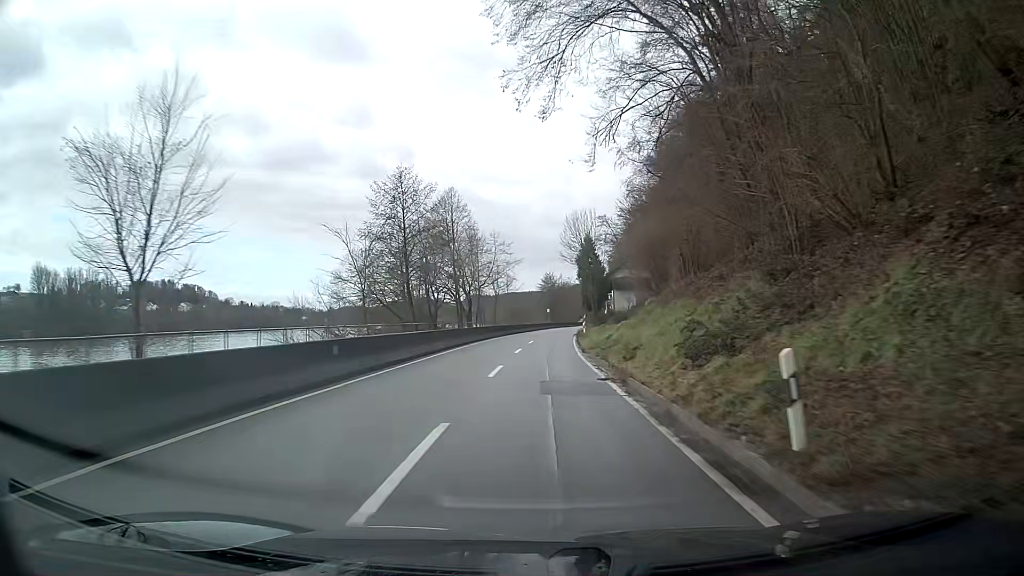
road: secondary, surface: asphalt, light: Day
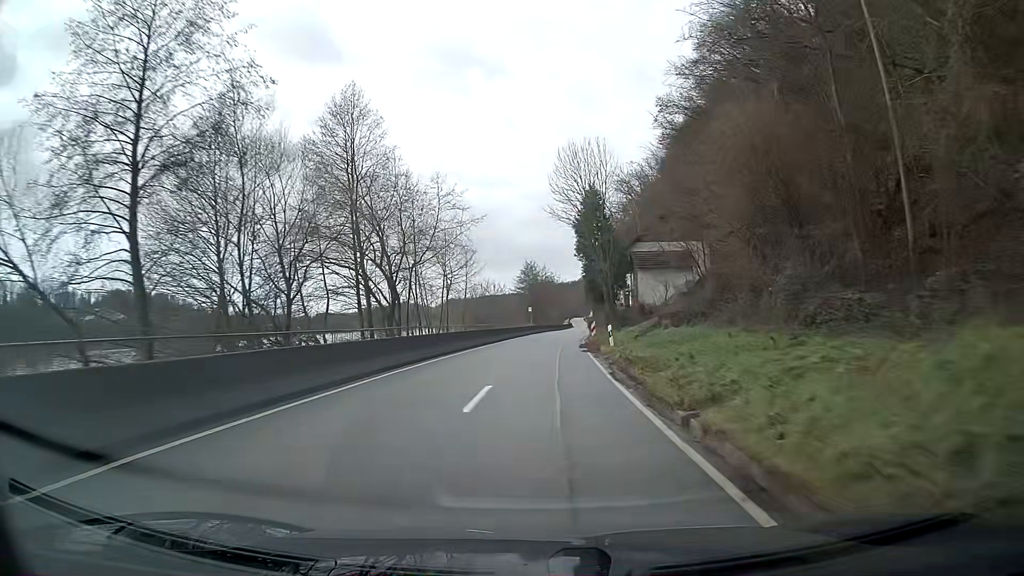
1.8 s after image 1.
(+0.3, +30.3) m; +1°
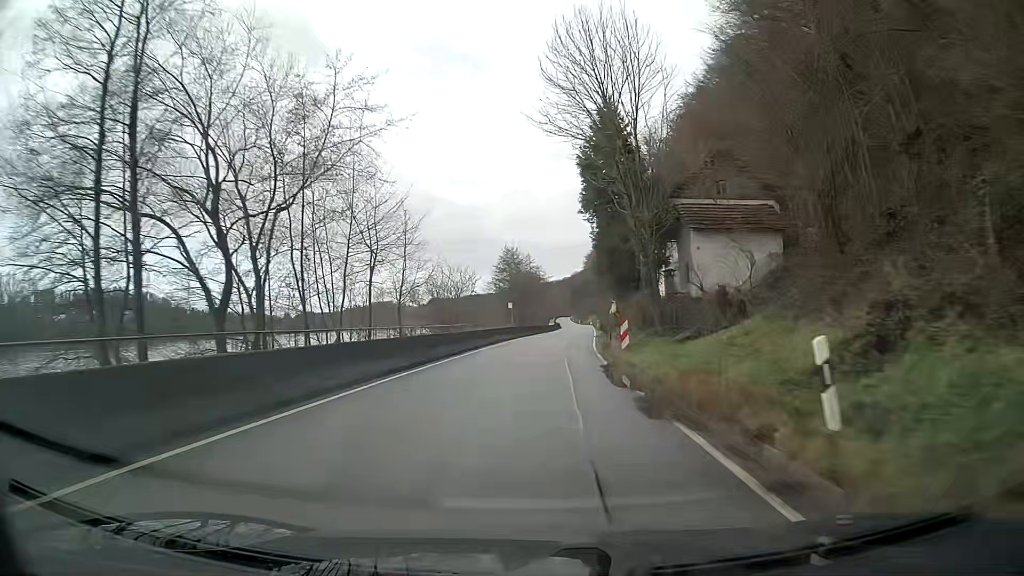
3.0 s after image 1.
(+0.2, +20.5) m; +2°
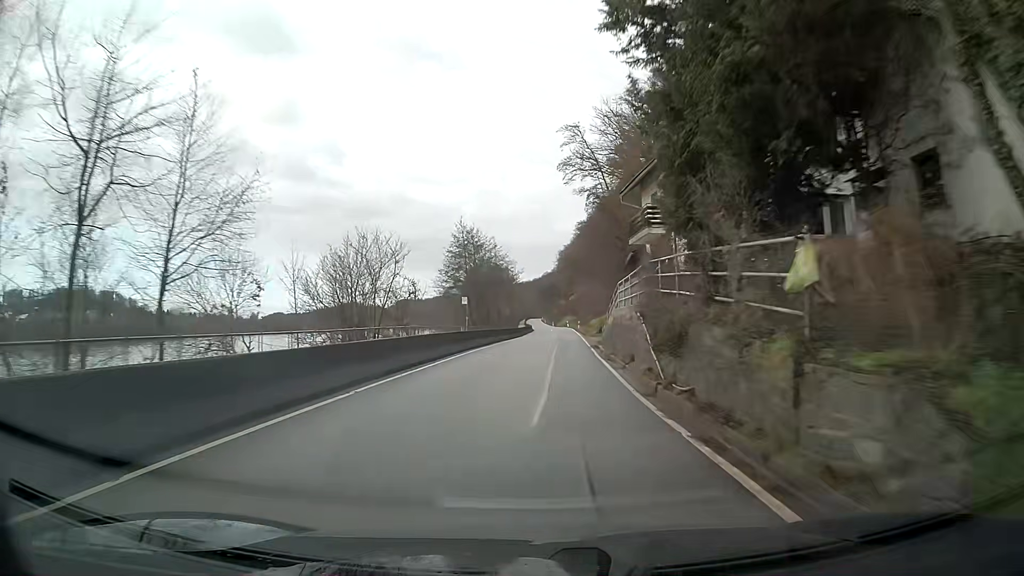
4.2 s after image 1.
(+0.5, +20.6) m; +3°
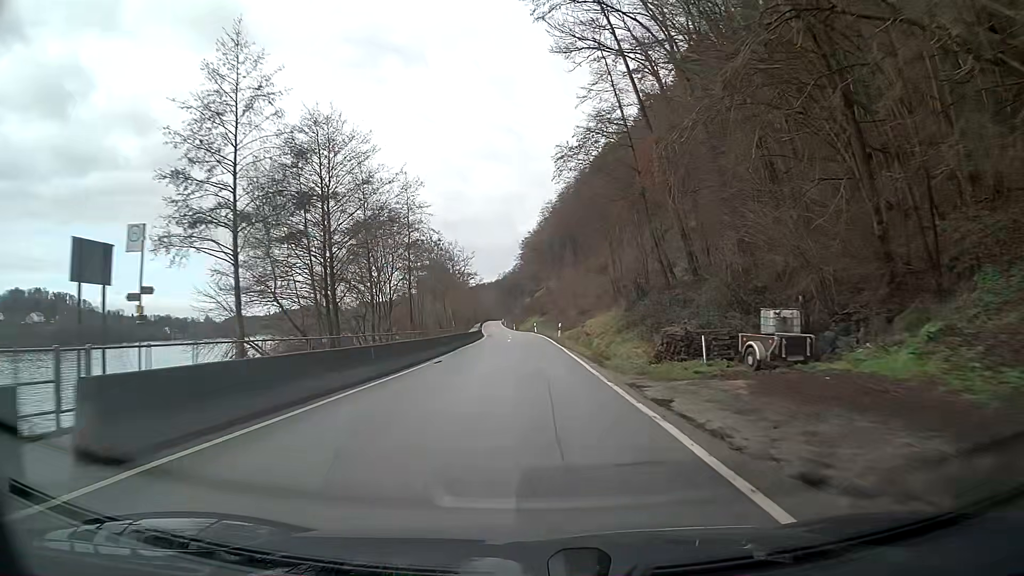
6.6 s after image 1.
(+1.2, +41.1) m; +2°
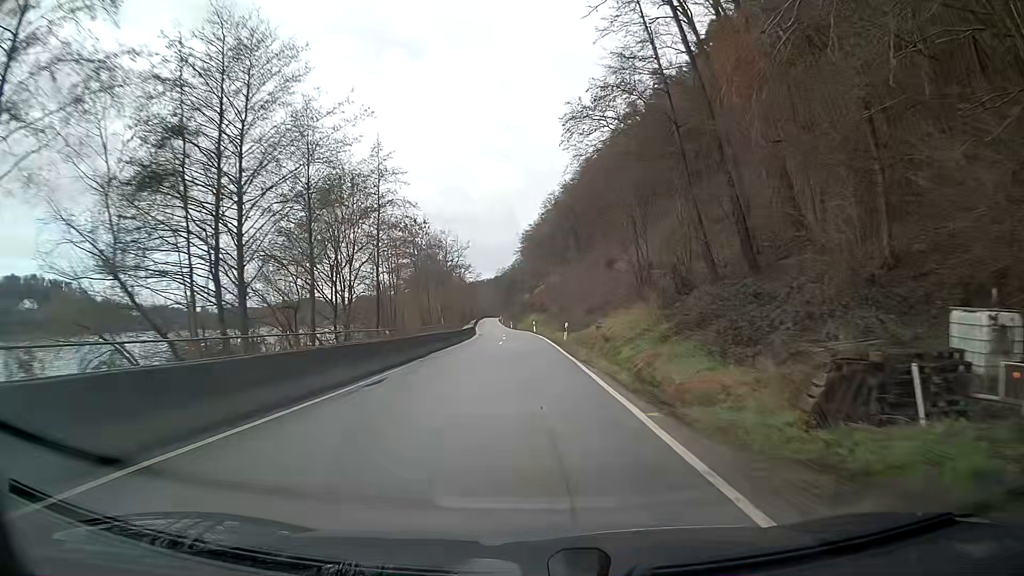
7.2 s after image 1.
(0.0, +10.3) m; 0°
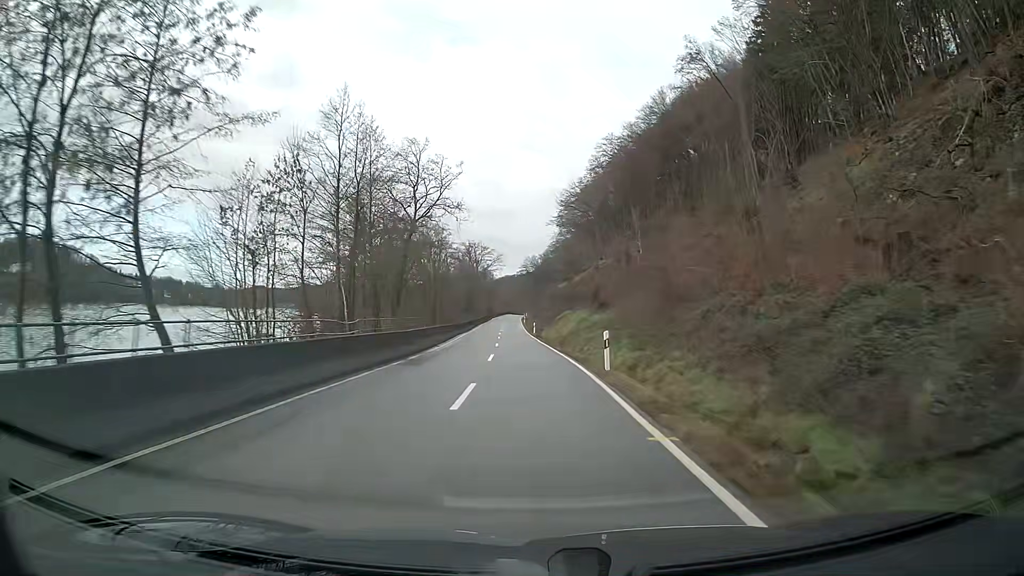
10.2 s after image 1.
(-1.1, +51.8) m; -2°
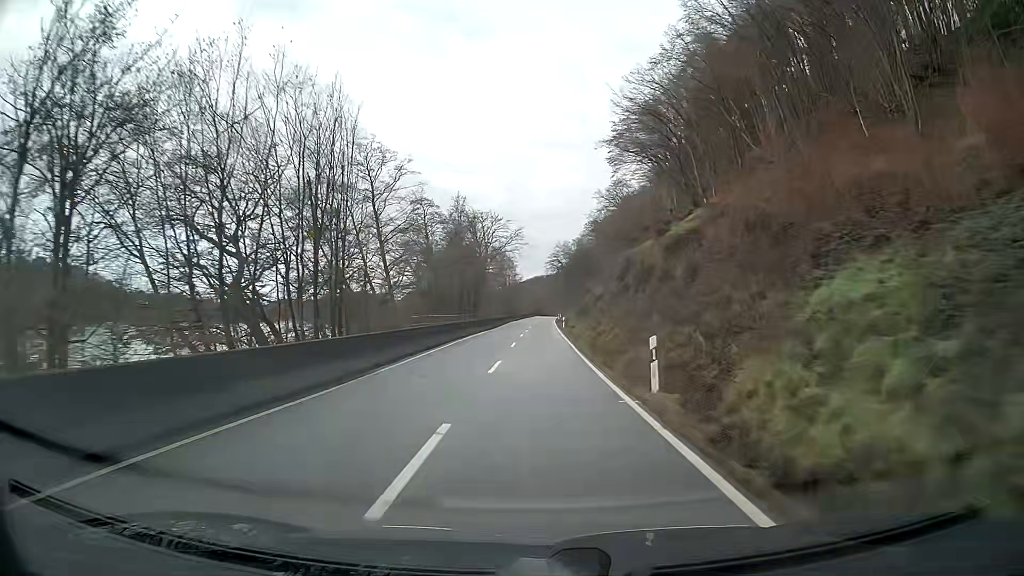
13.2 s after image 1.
(-1.3, +53.8) m; -2°
